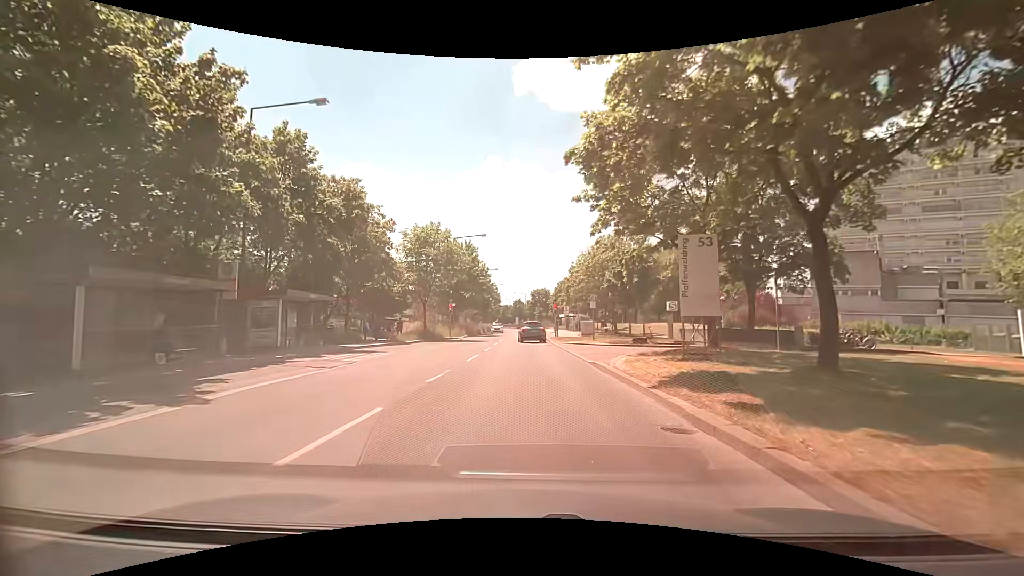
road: tertiary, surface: asphalt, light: Day
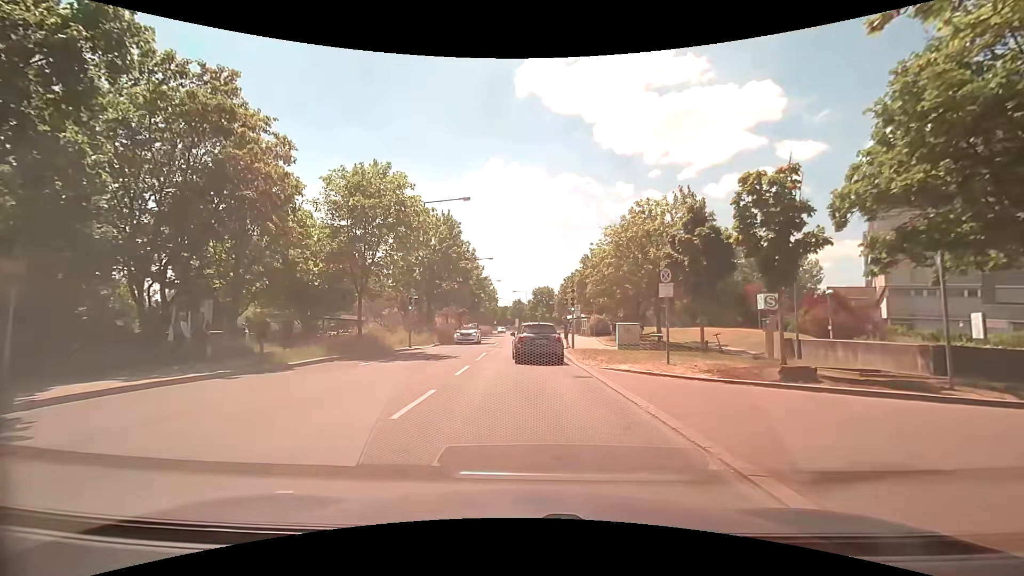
(+0.1, +15.7) m; 0°
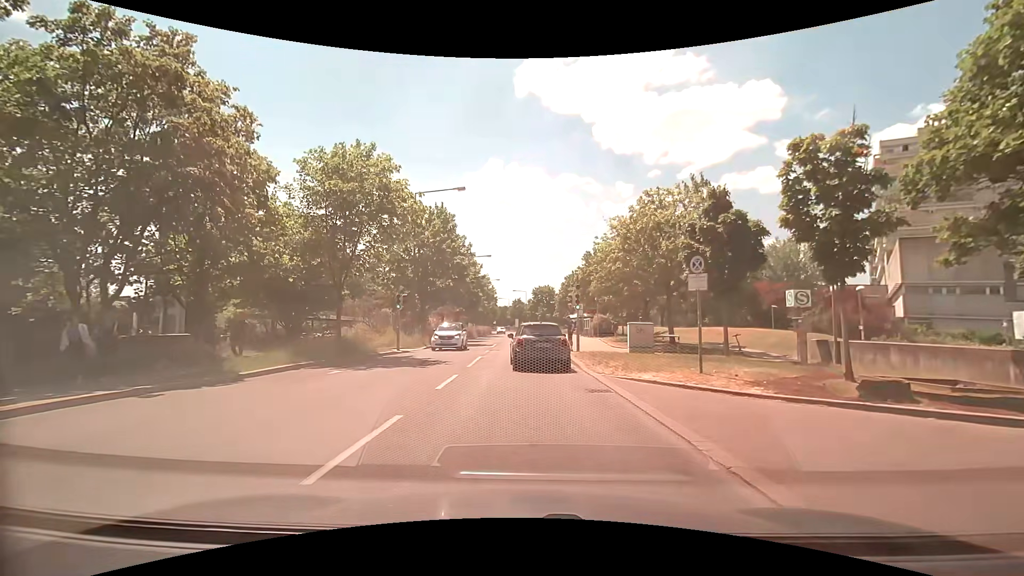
(0.0, +2.7) m; 0°
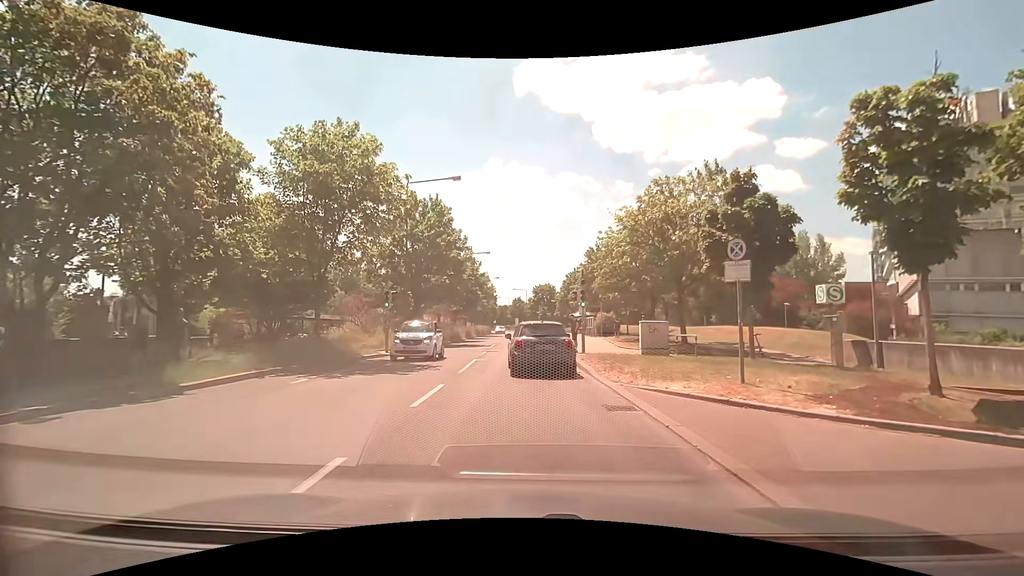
(0.0, +2.2) m; 0°
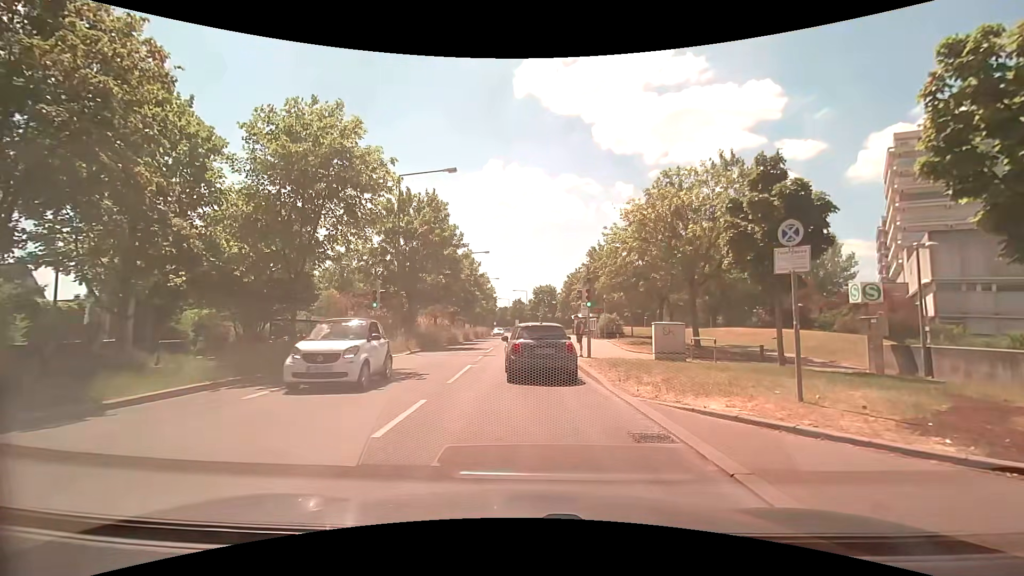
(0.0, +2.0) m; +2°
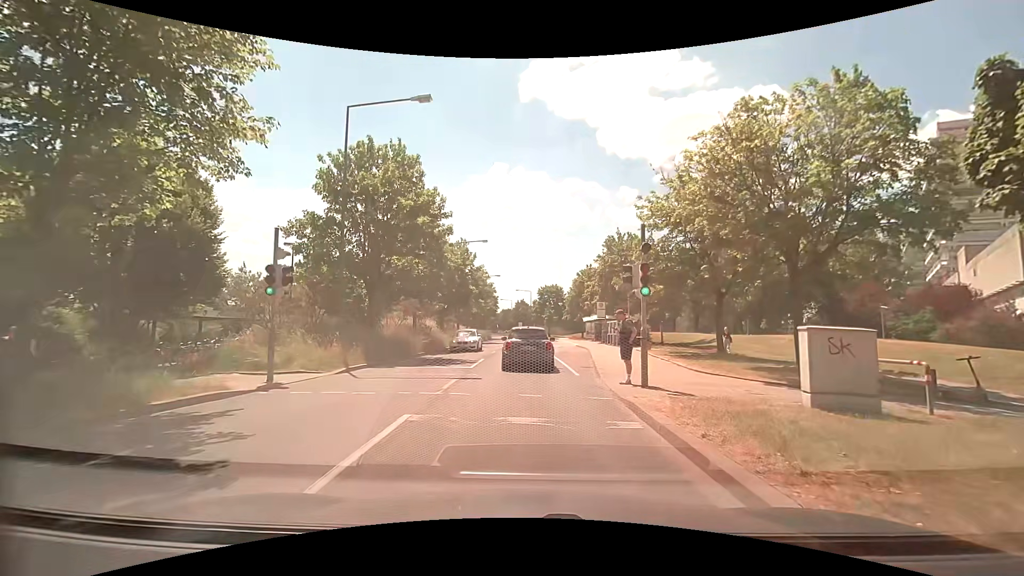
(-0.2, +9.7) m; 0°
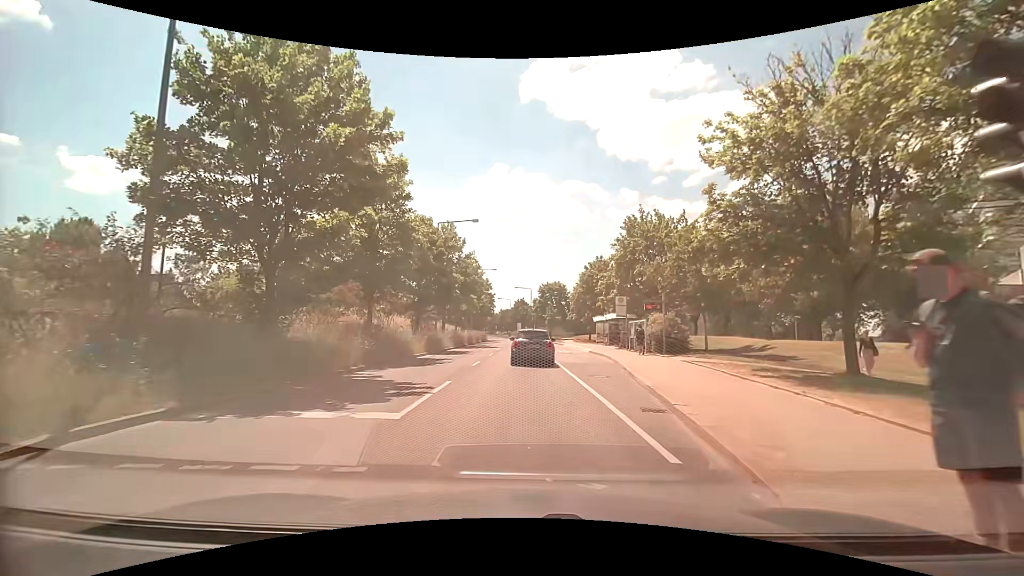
(-0.2, +10.1) m; -1°
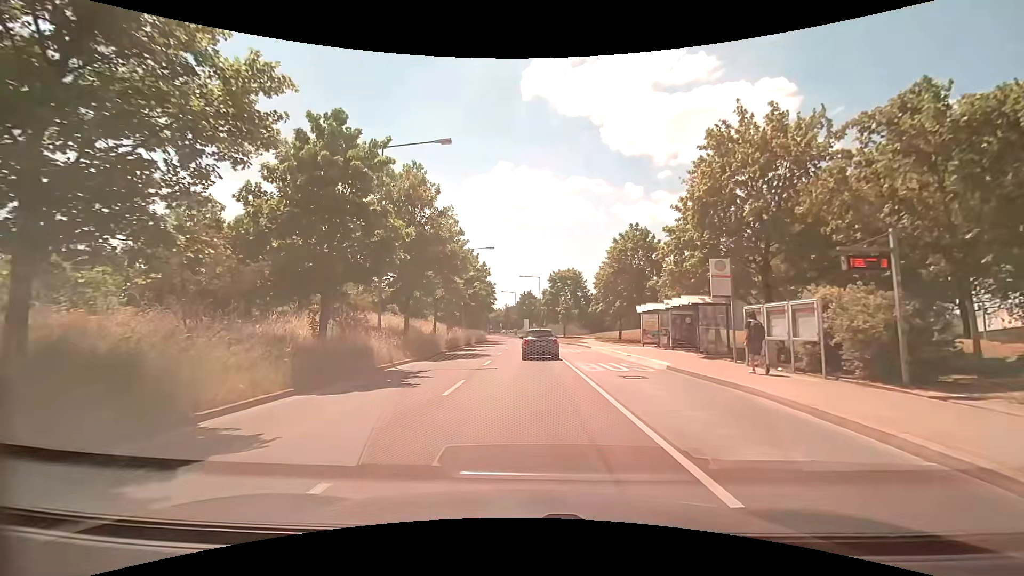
(0.0, +17.7) m; 0°
(0, +10) (0, +20) (0, +30) (0, +40) (0, +50) (-1, +60) (-1, +70) (-2, +80) (-3, +90) (-4, +100) m
